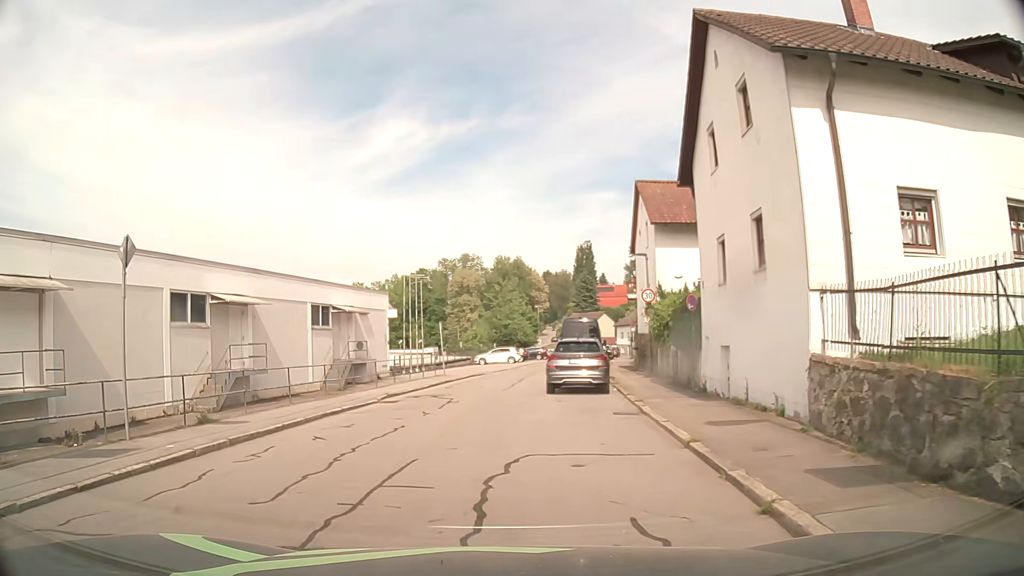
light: Day
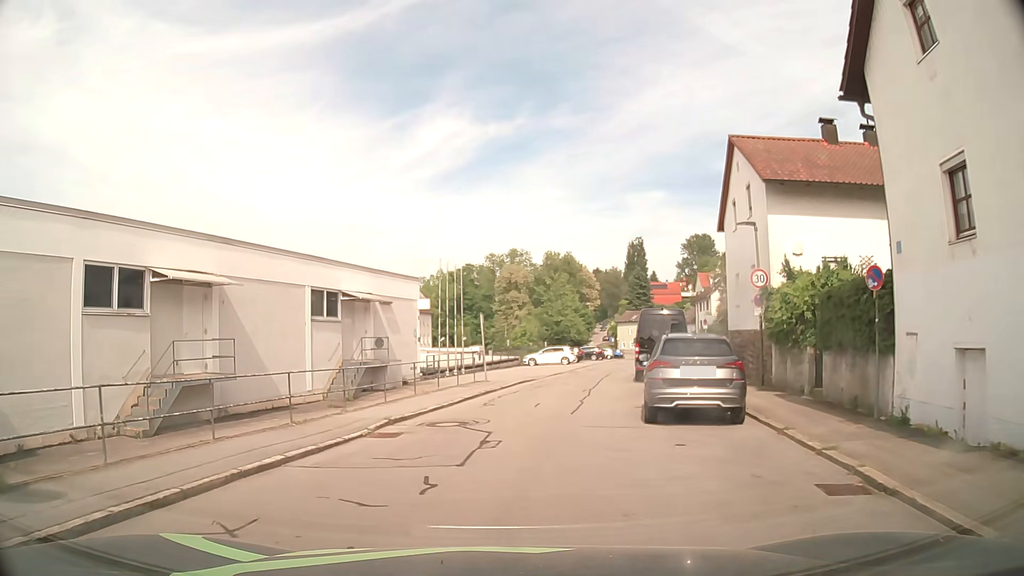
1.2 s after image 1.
(-0.4, +7.4) m; -5°
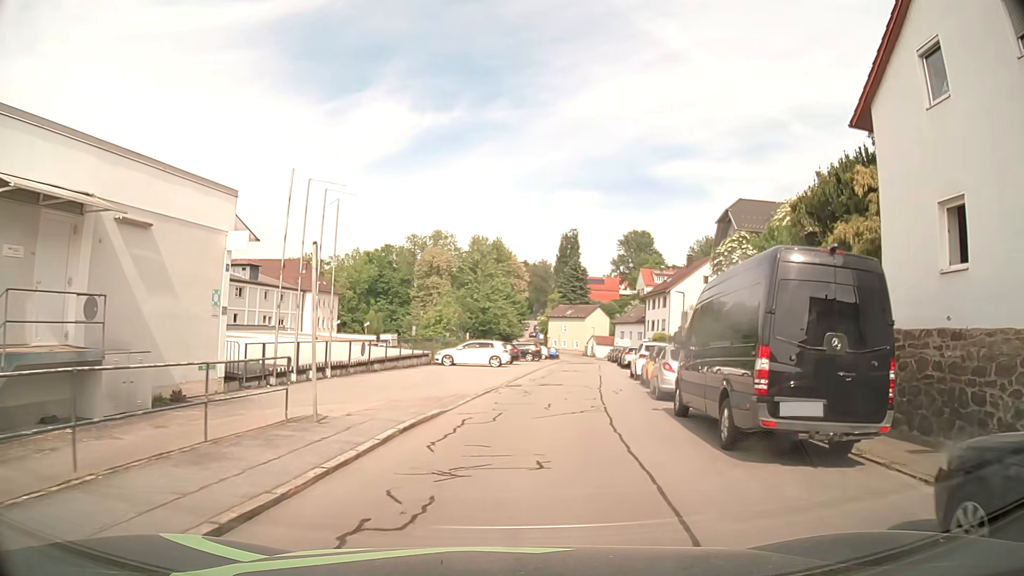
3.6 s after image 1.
(+0.7, +16.6) m; +7°
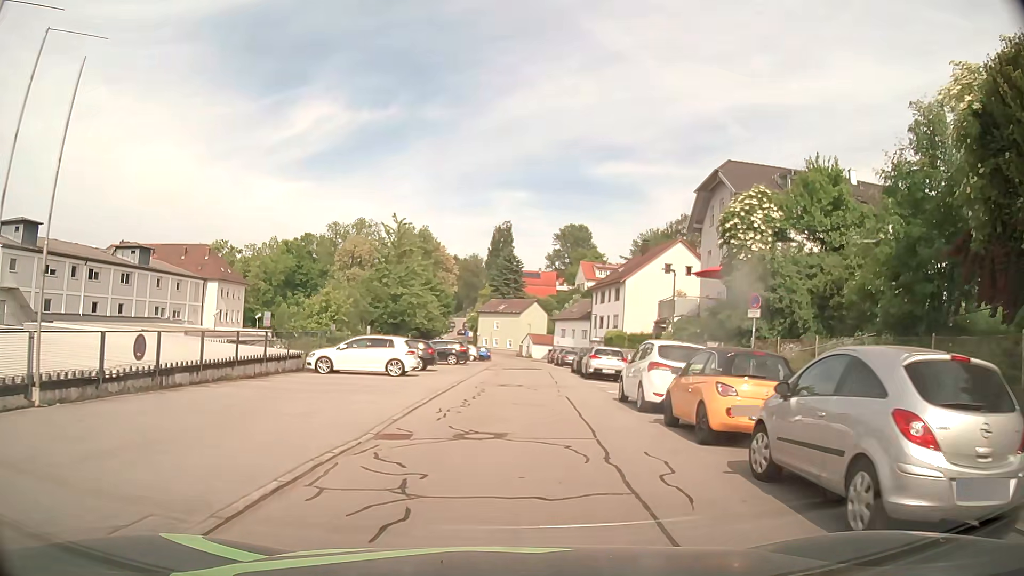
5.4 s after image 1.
(+0.8, +13.1) m; +6°
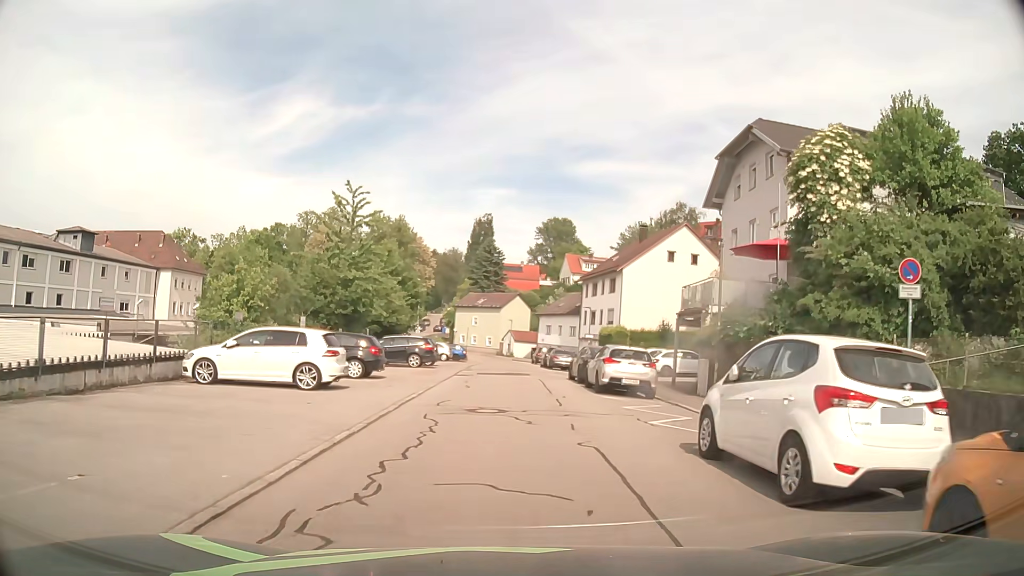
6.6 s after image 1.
(+0.2, +8.9) m; +2°
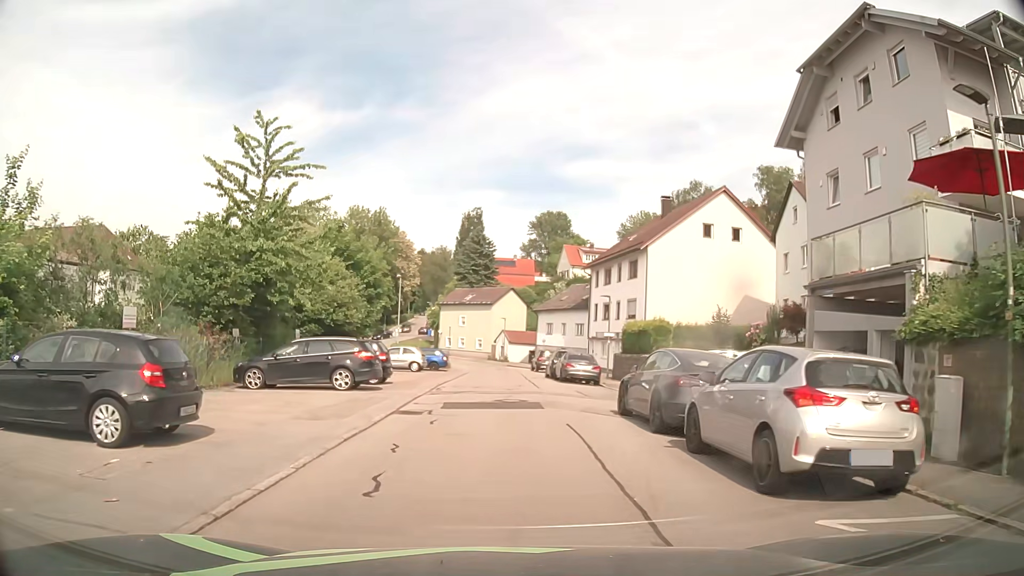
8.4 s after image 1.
(+0.2, +13.3) m; +1°
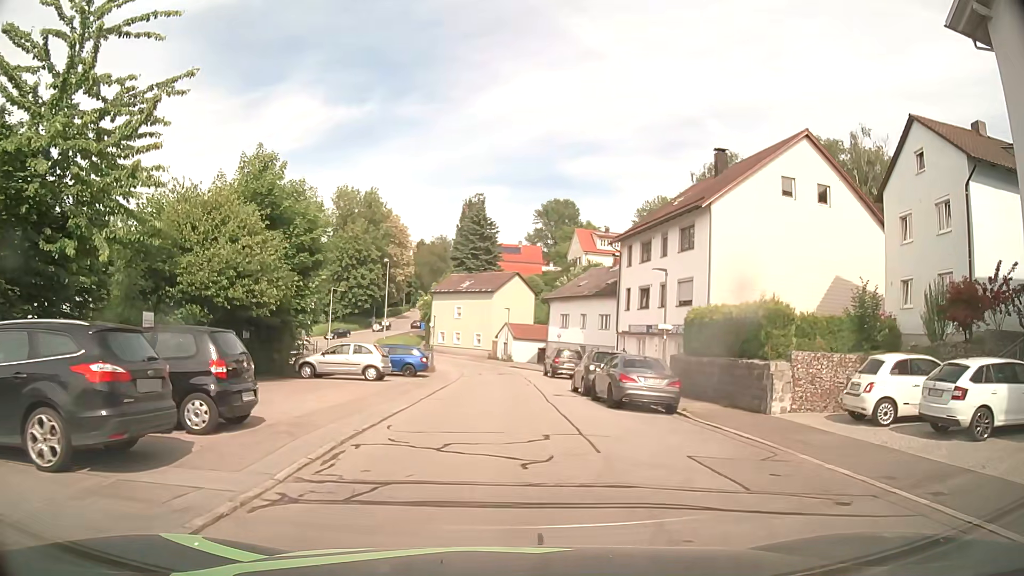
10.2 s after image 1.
(0.0, +13.4) m; 0°
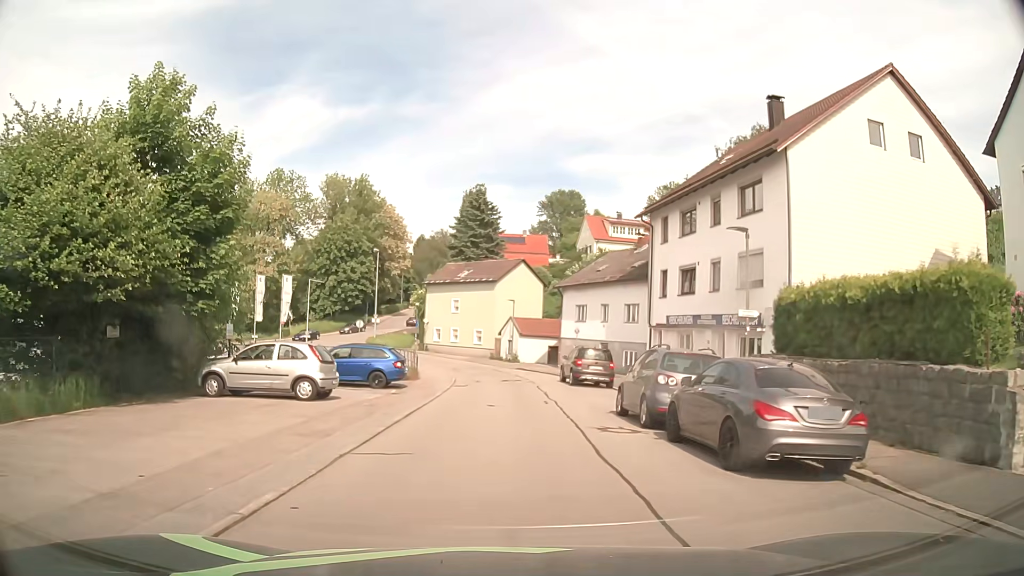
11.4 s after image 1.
(-0.1, +9.0) m; -1°
(0, +10) (0, +20) (+1, +30) (0, +40) (-2, +50) (-6, +59) (-12, +67) (-19, +74) (-27, +80) (-36, +85) m
